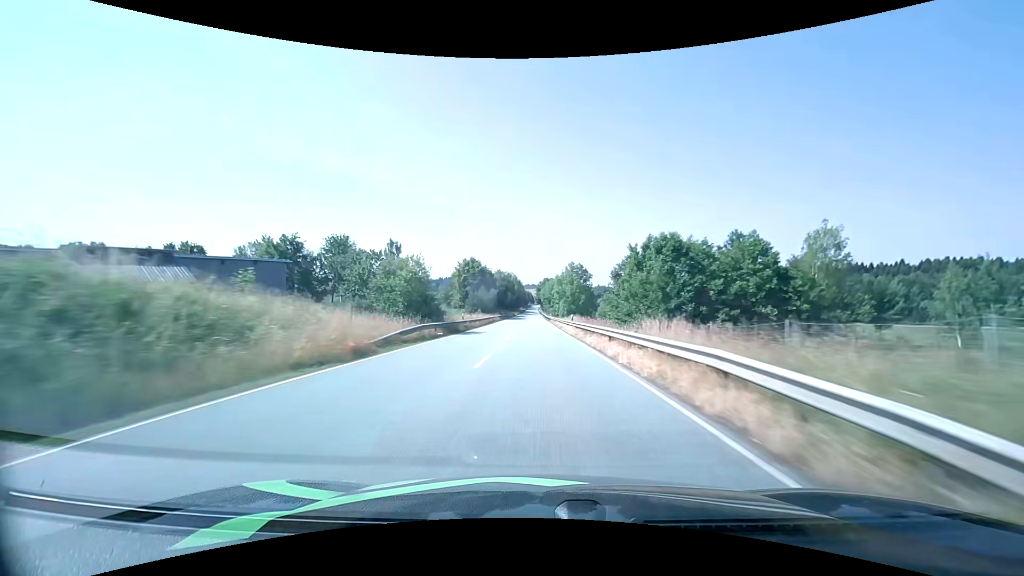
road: primary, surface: asphalt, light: Day
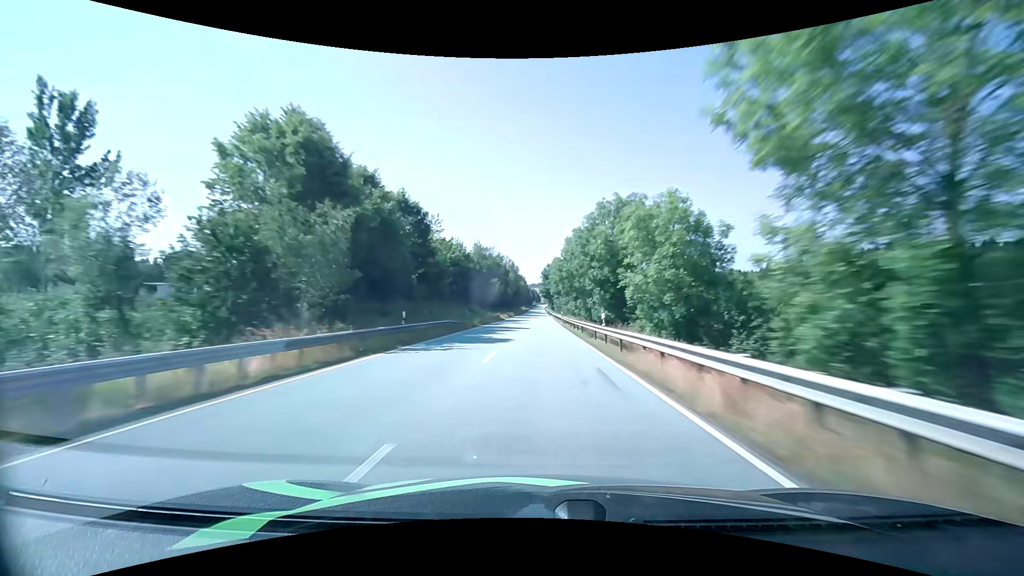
(0.0, +70.3) m; 0°
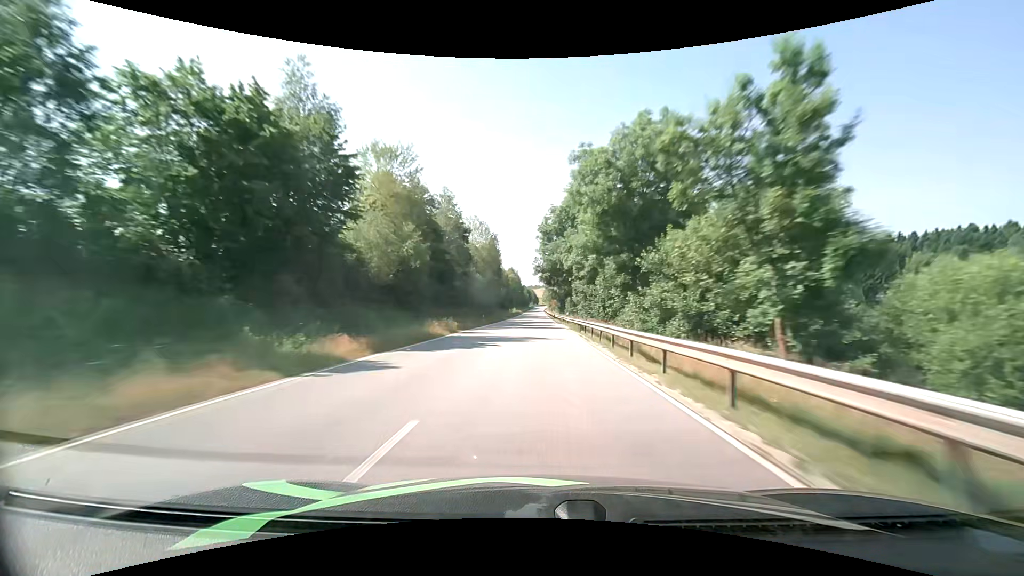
(+0.2, +70.3) m; 0°
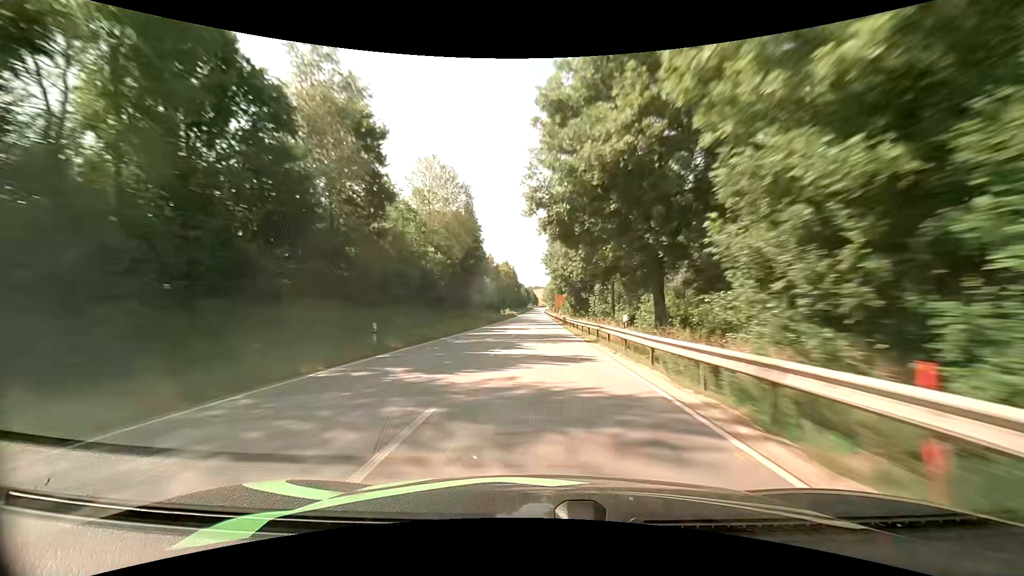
(0.0, +34.6) m; 0°
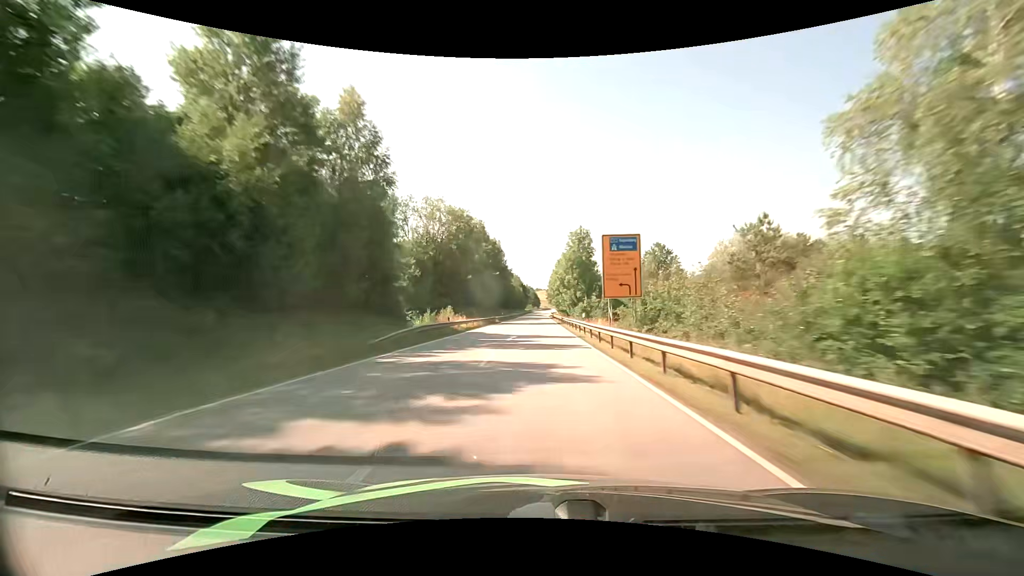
(+0.2, +86.0) m; 0°
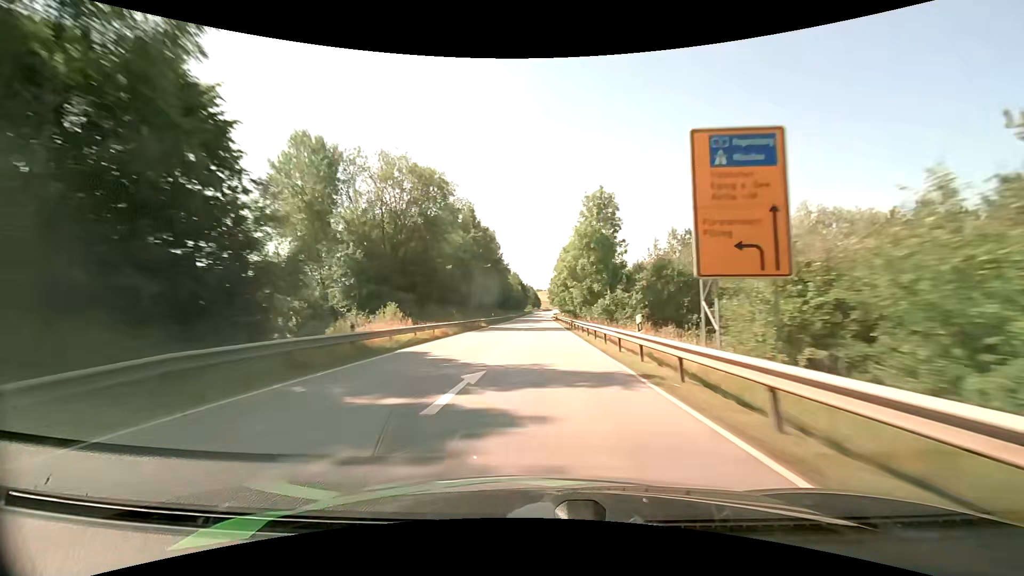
(0.0, +17.3) m; 0°
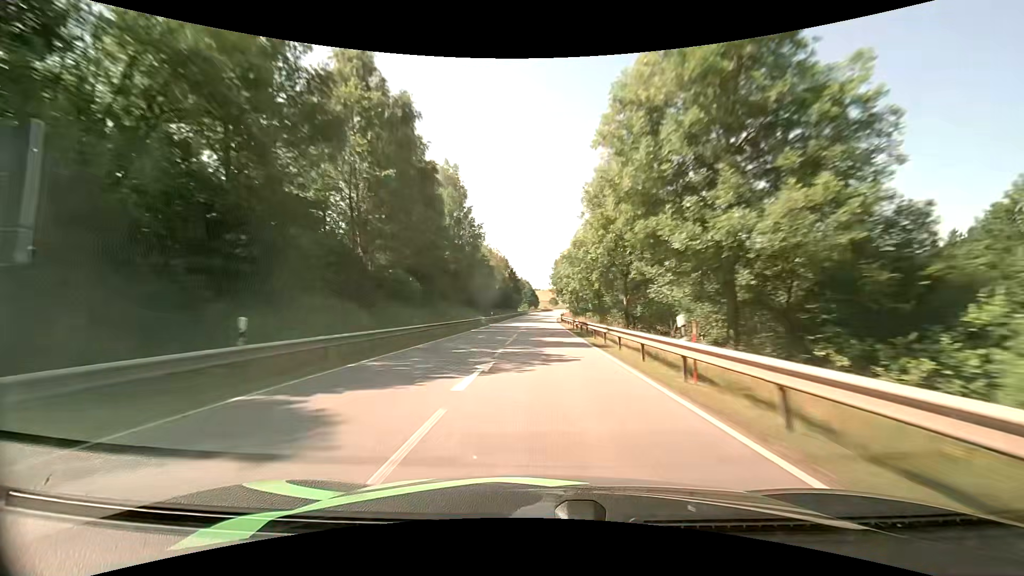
(+0.2, +52.1) m; 0°
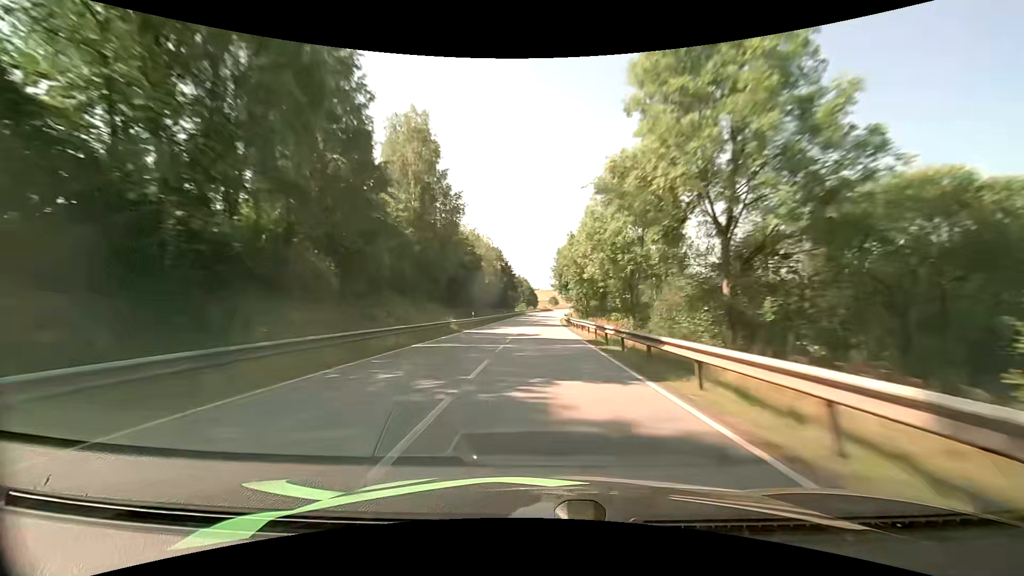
(+0.1, +17.1) m; 0°
(0, +10) (0, +20) (0, +30) (0, +40) (+1, +50) (+1, +60) (+1, +70) (+1, +80) (+2, +90) (+2, +100) m
